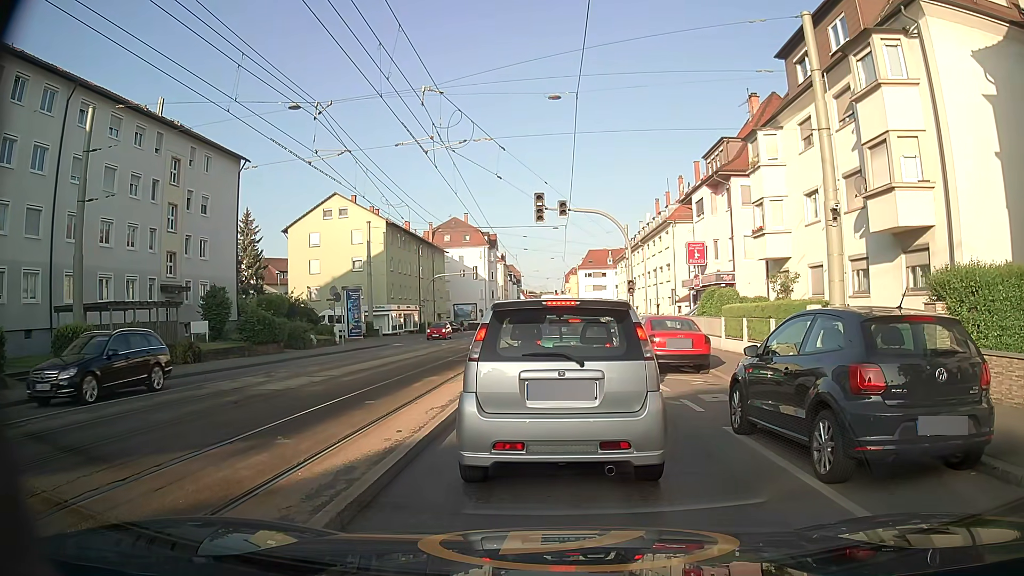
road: secondary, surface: asphalt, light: Day
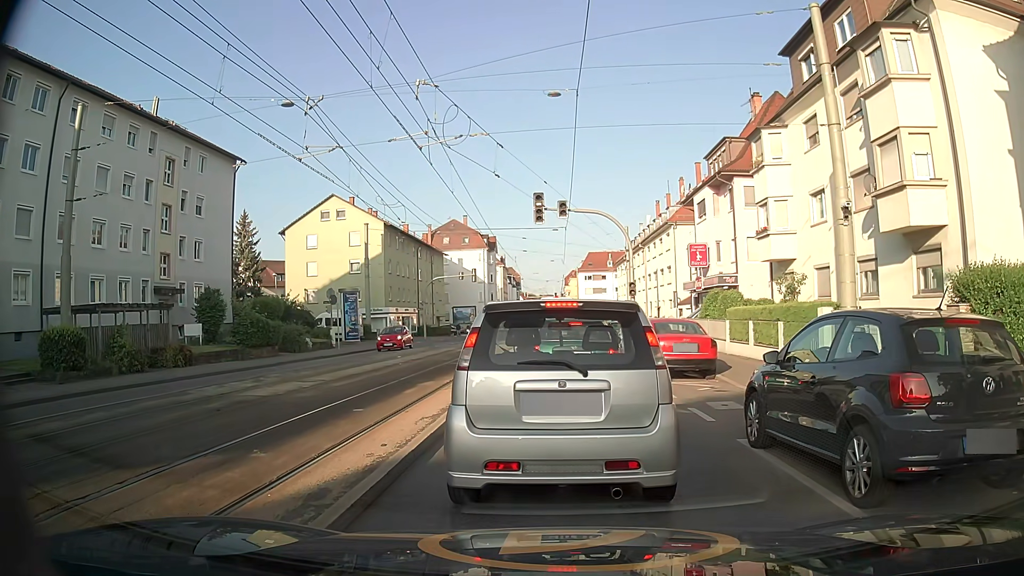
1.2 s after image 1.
(0.0, +0.7) m; 0°
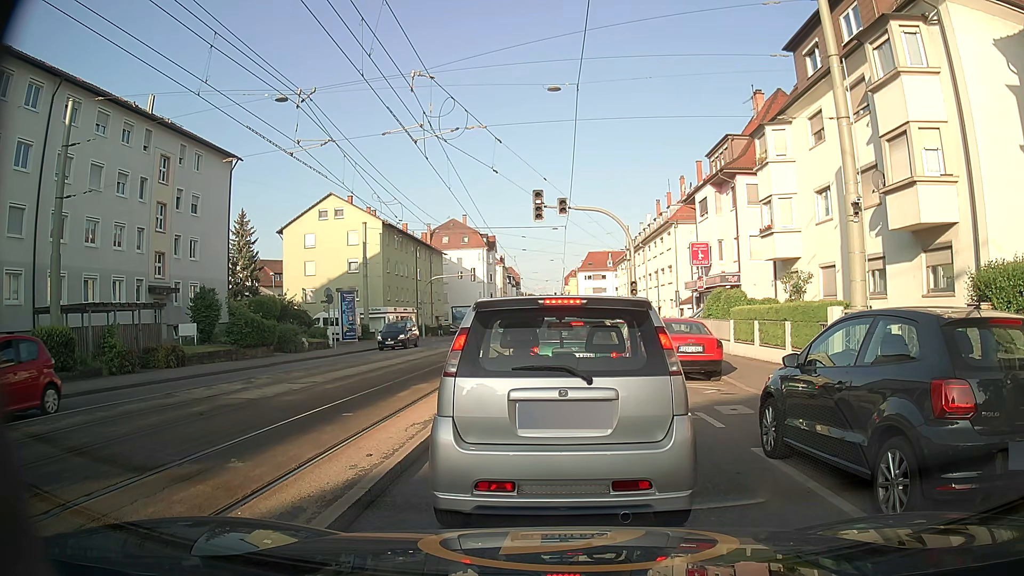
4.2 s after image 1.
(0.0, +0.6) m; 0°
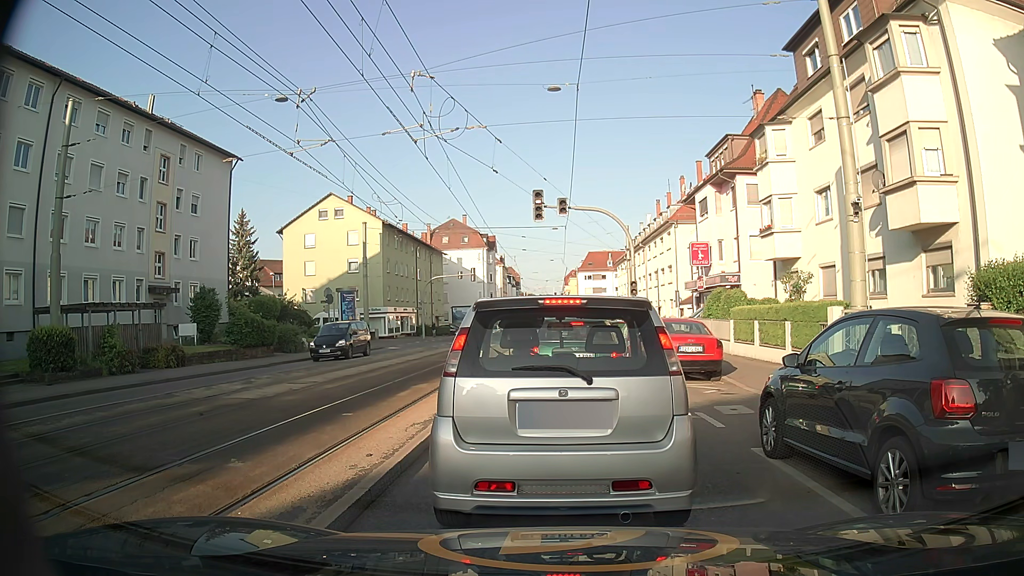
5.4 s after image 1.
(0.0, 0.0) m; 0°
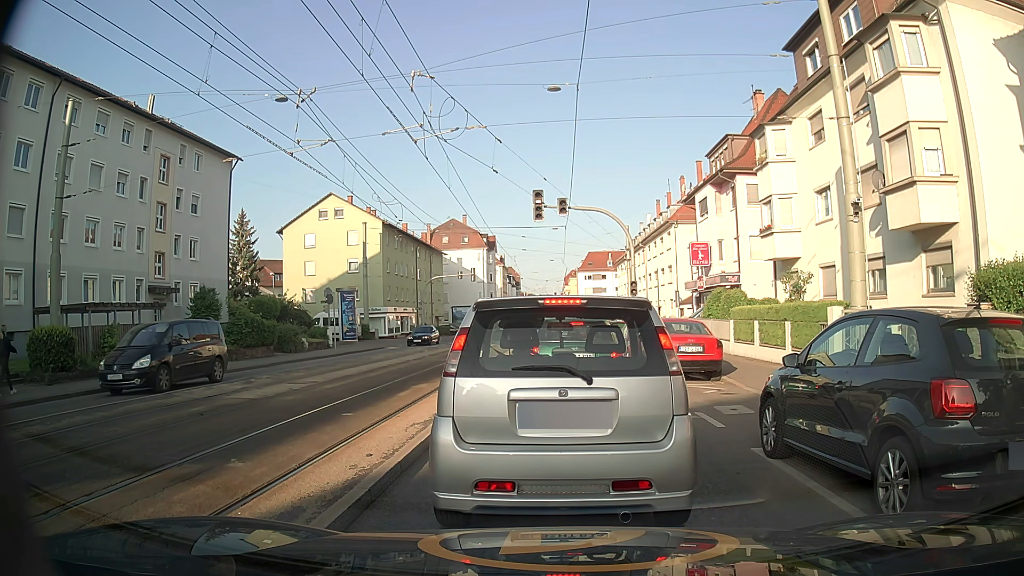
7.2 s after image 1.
(0.0, 0.0) m; 0°
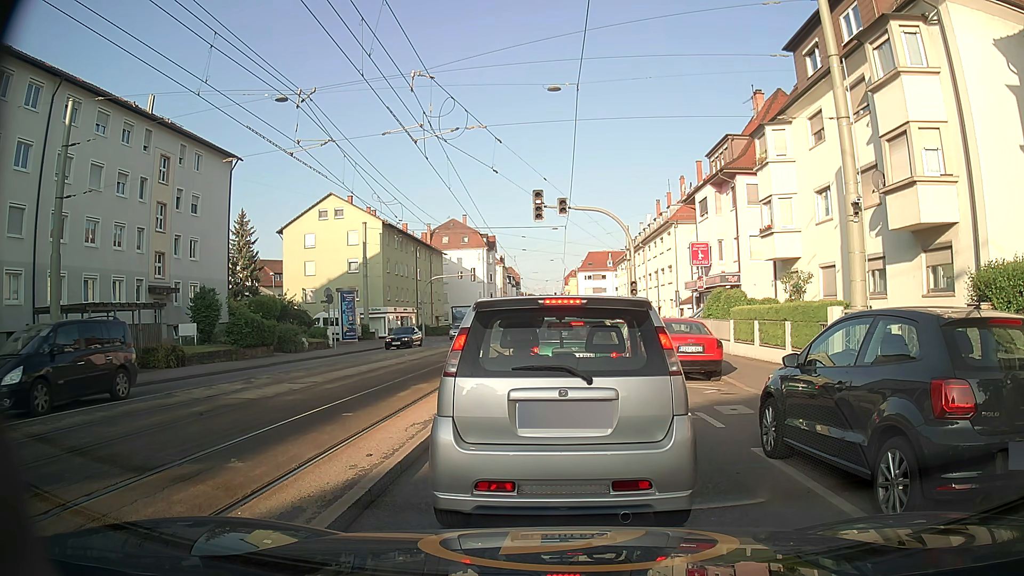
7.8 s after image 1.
(0.0, 0.0) m; 0°
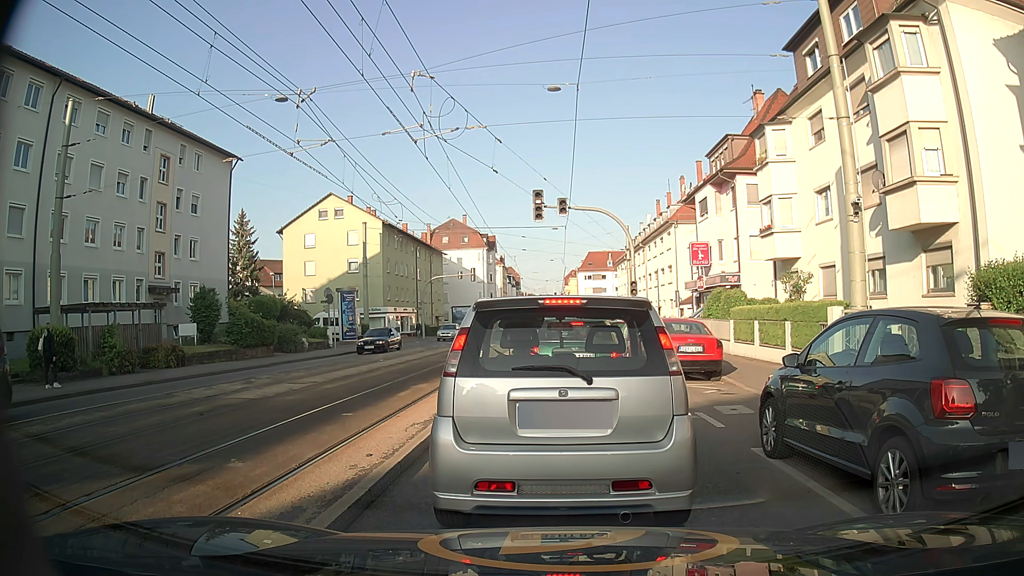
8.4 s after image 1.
(0.0, 0.0) m; 0°
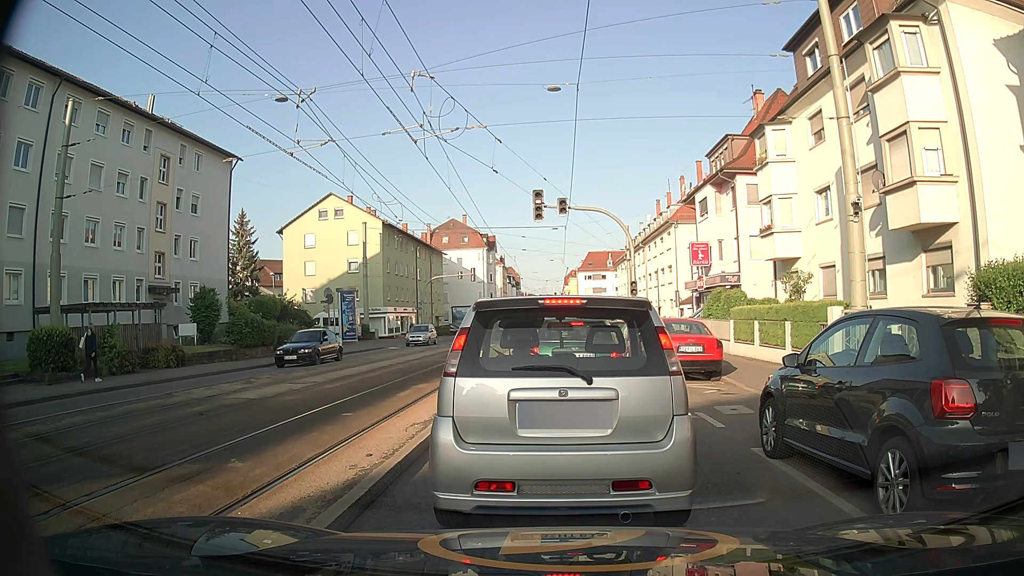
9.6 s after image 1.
(0.0, 0.0) m; 0°
